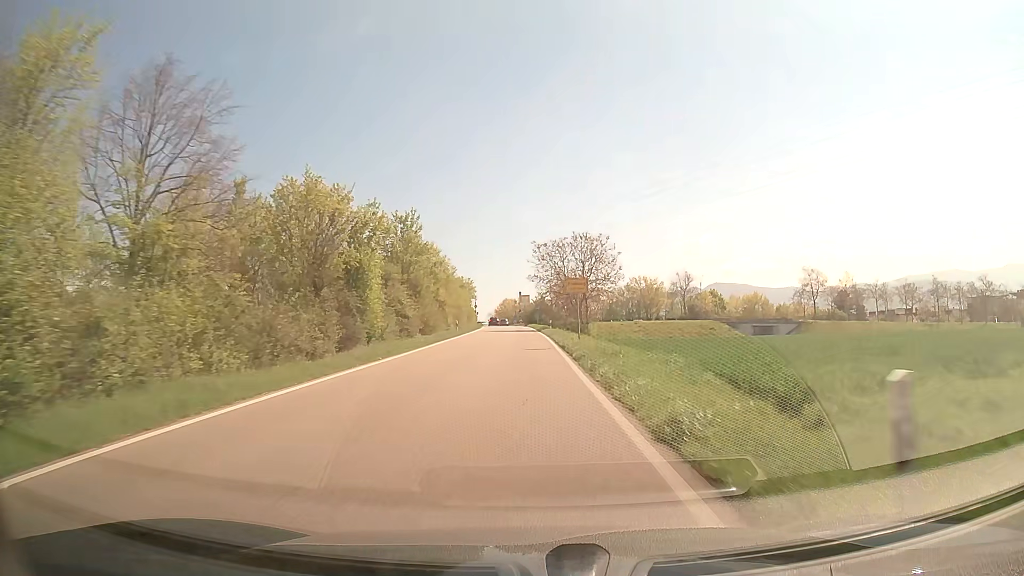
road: trunk_link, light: Day
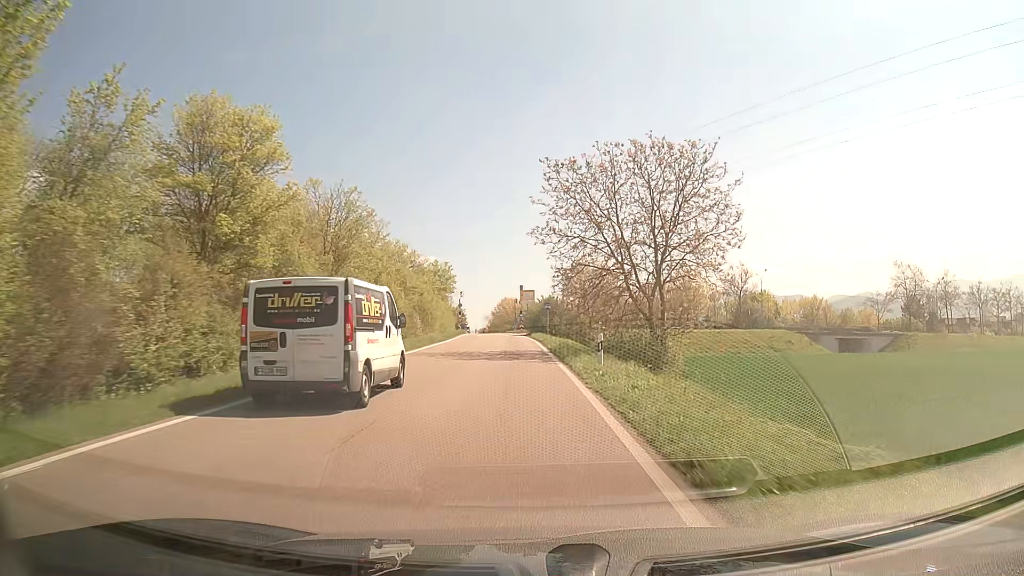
(-0.2, +36.0) m; -1°
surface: asphalt
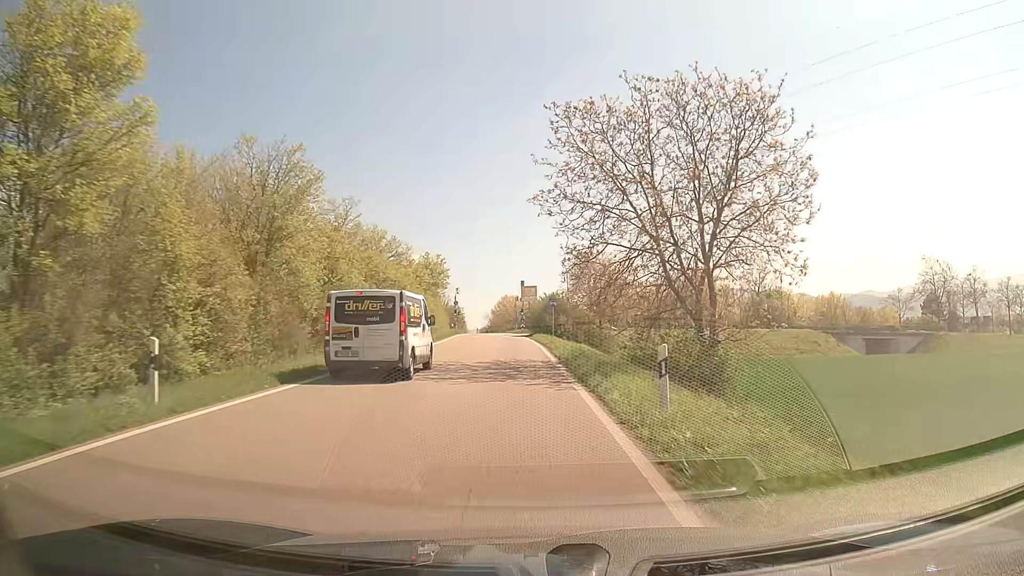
(0.0, +7.9) m; 0°
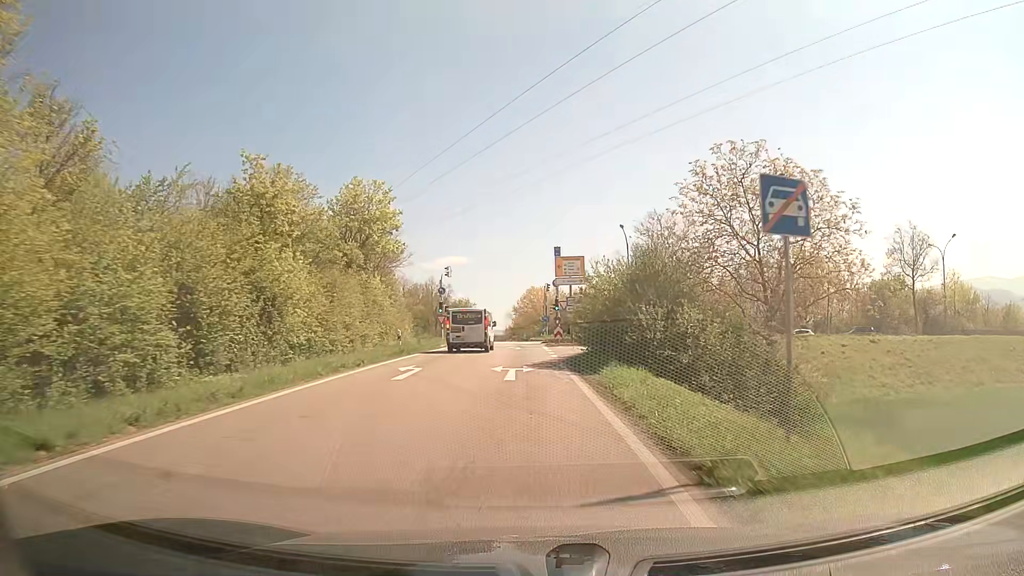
(-0.8, +37.3) m; -3°
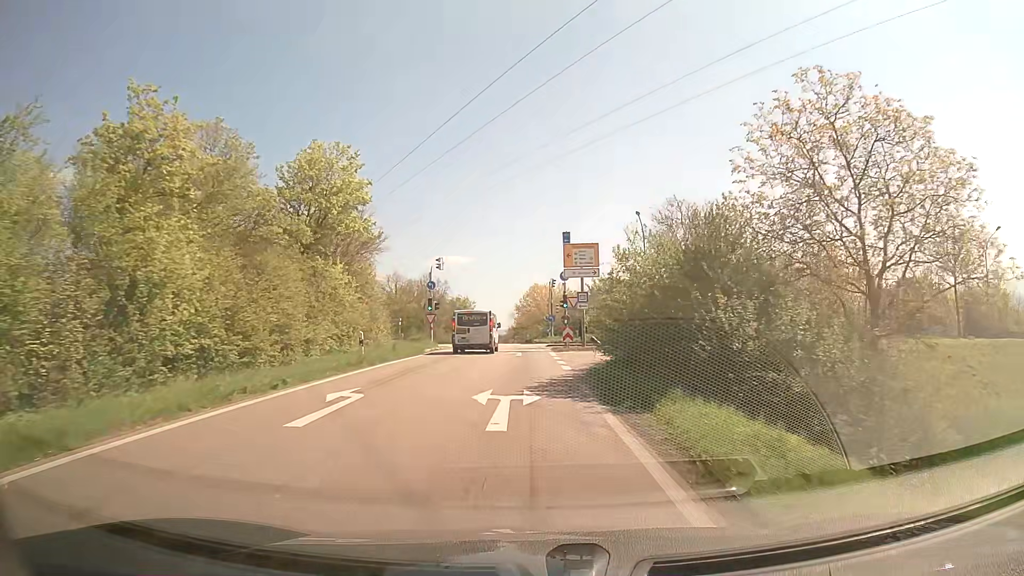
(0.0, +7.0) m; 0°
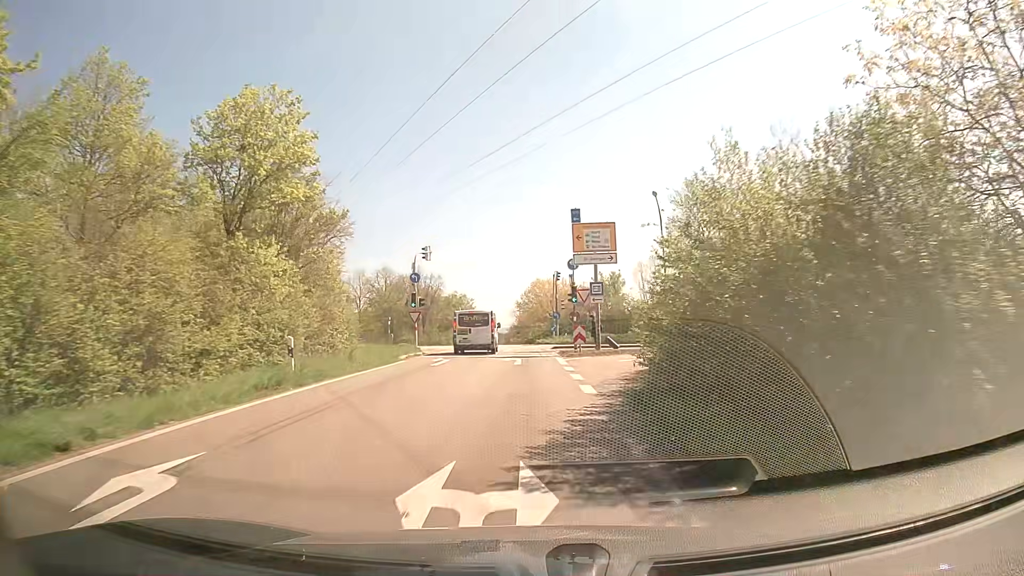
(0.0, +6.7) m; 0°
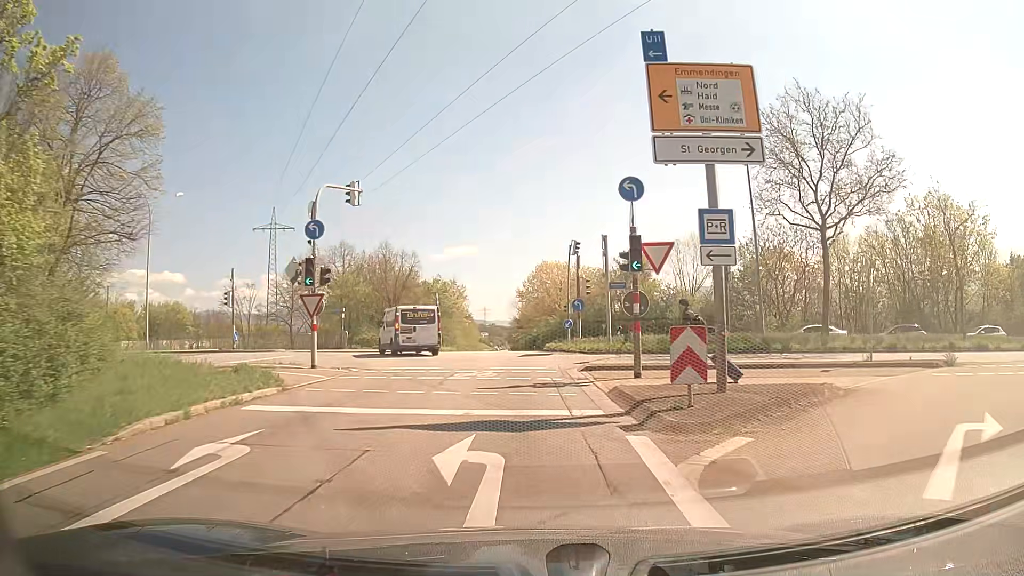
(-0.1, +18.3) m; -1°
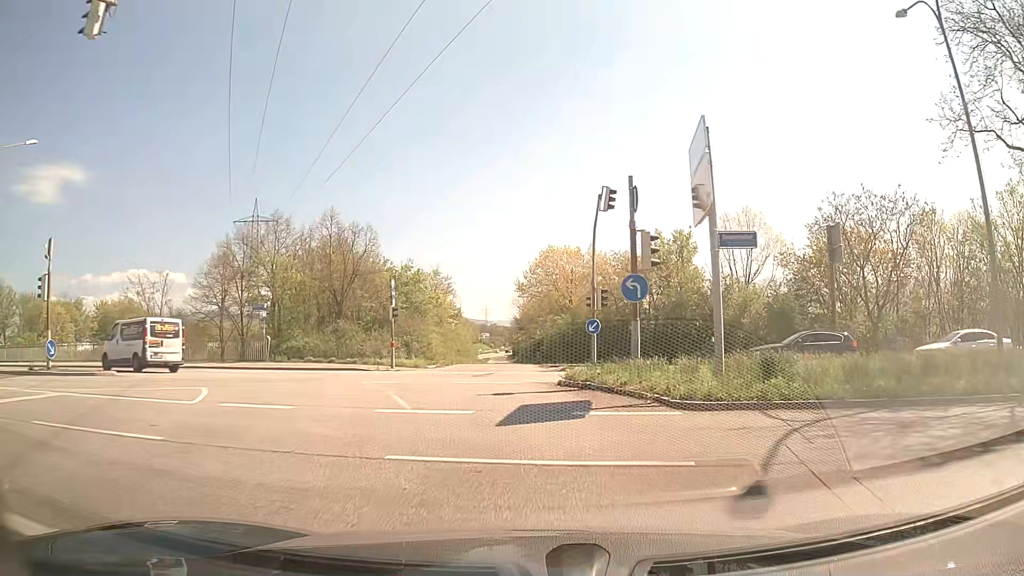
(+0.1, +15.7) m; -1°
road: primary_link
(0, +10) (-3, +20) (-10, +26) (-19, +29) (-29, +32) (-39, +34) (-49, +35) (-59, +37) (-68, +39) (-78, +41) m
